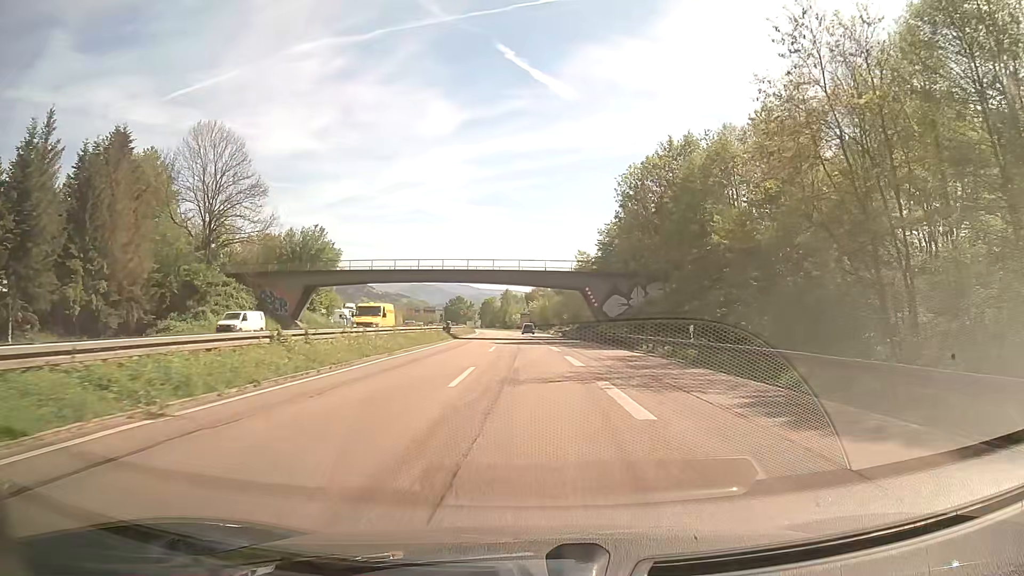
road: trunk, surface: asphalt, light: Day
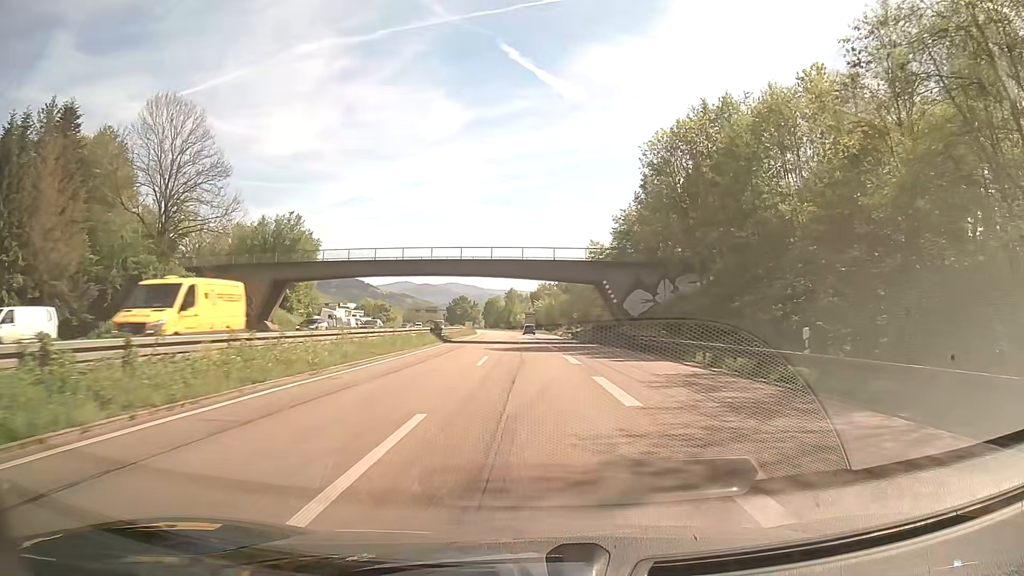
(0.0, +10.4) m; 0°
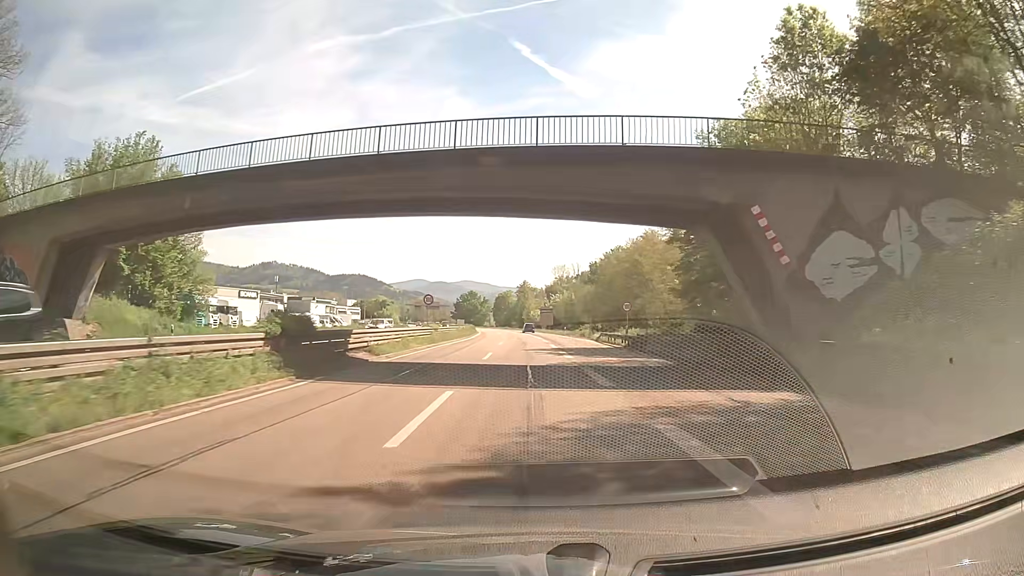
(-0.4, +32.5) m; -1°
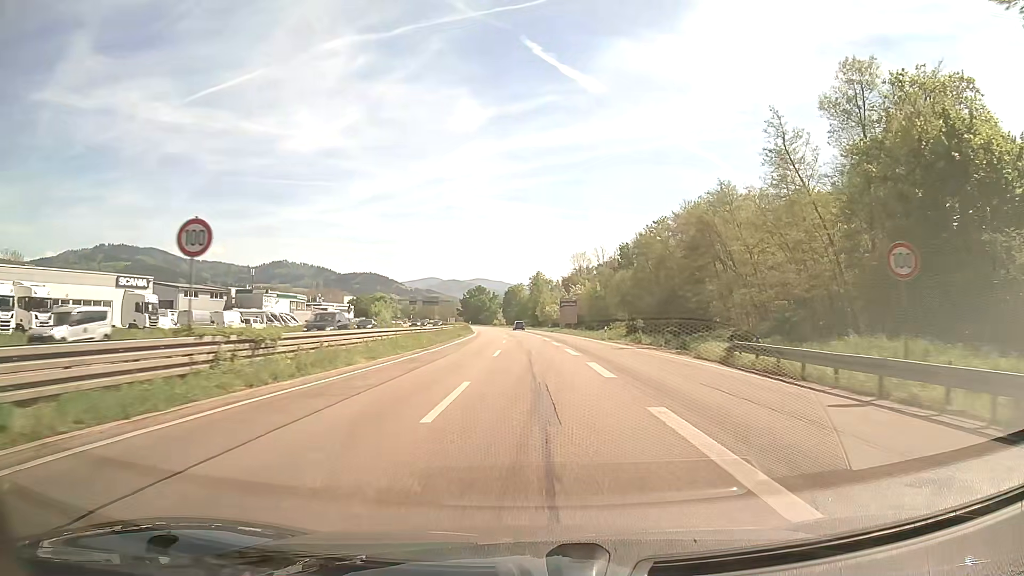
(-0.1, +34.4) m; -1°
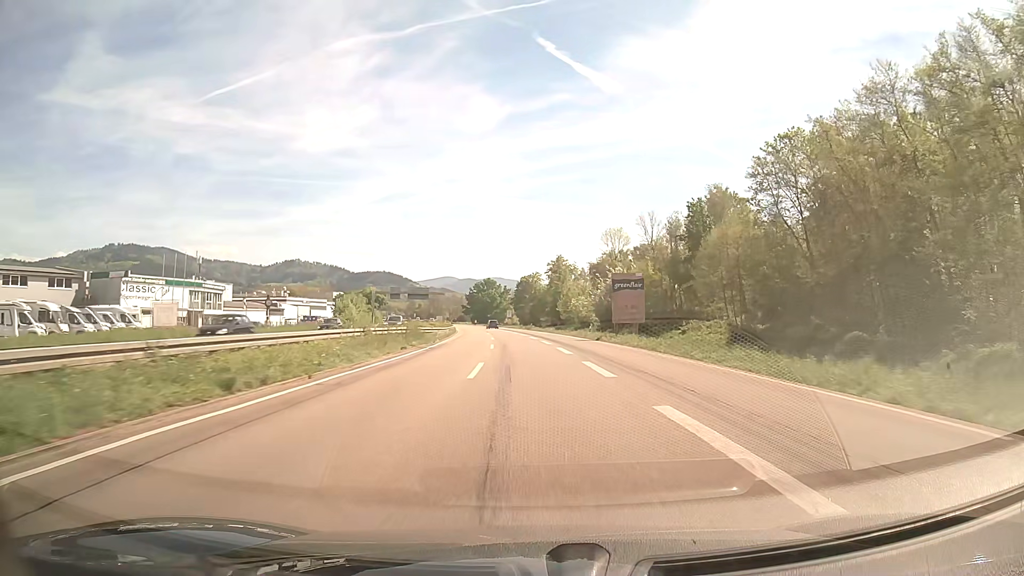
(-0.4, +48.0) m; -1°
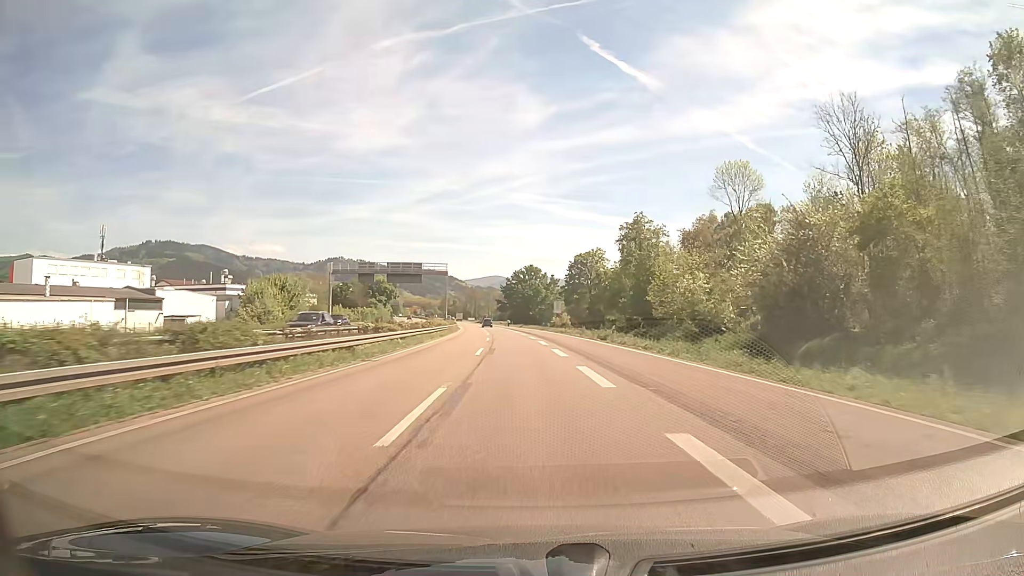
(-2.0, +62.7) m; -4°
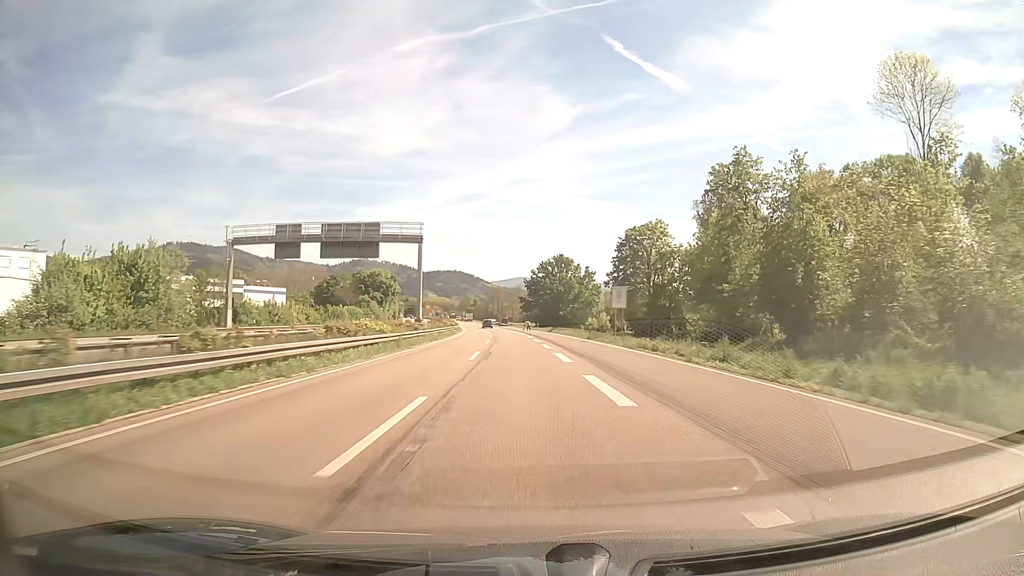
(-0.7, +39.0) m; -2°
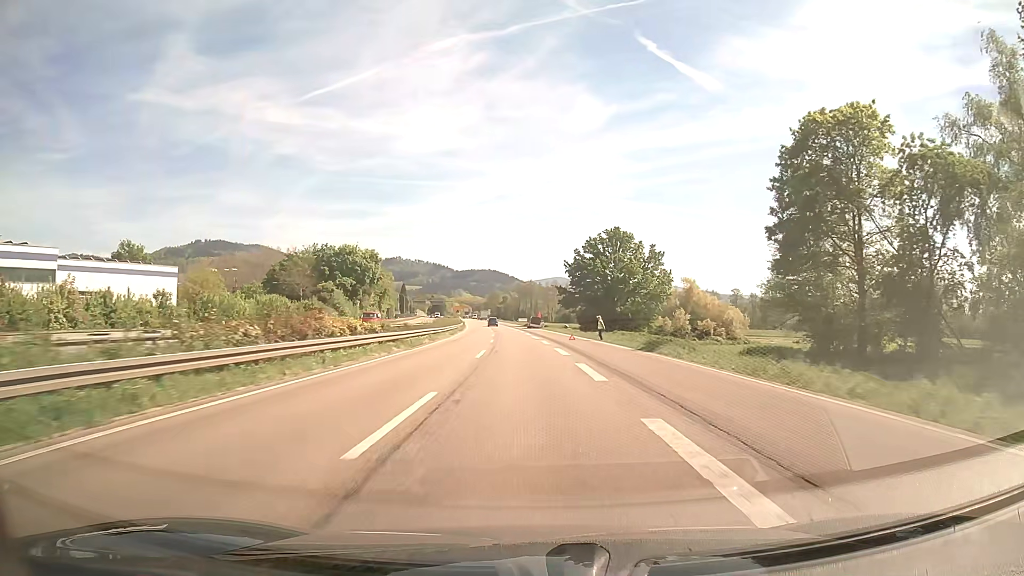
(-1.4, +53.4) m; -3°
(0, +10) (0, +20) (0, +30) (-1, +40) (-1, +50) (-2, +60) (-2, +70) (-3, +80) (-4, +90) (-5, +100) m
